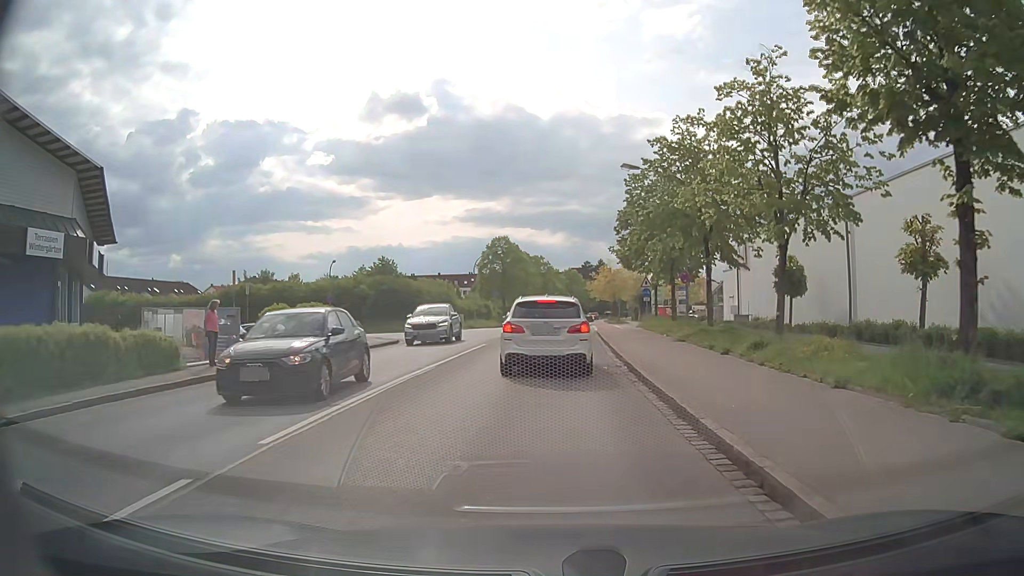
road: residential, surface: asphalt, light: Day
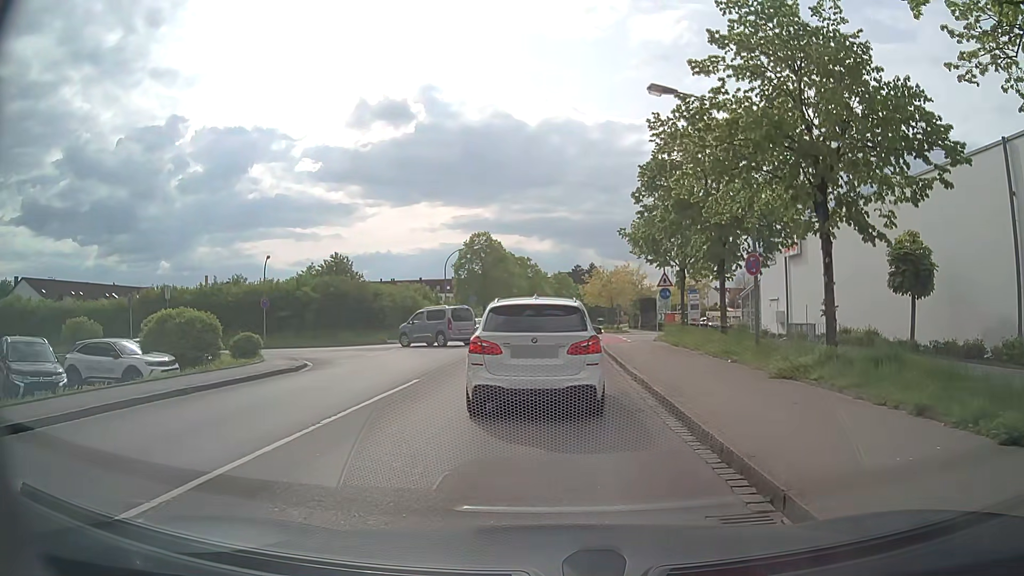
(+0.2, +10.8) m; 0°
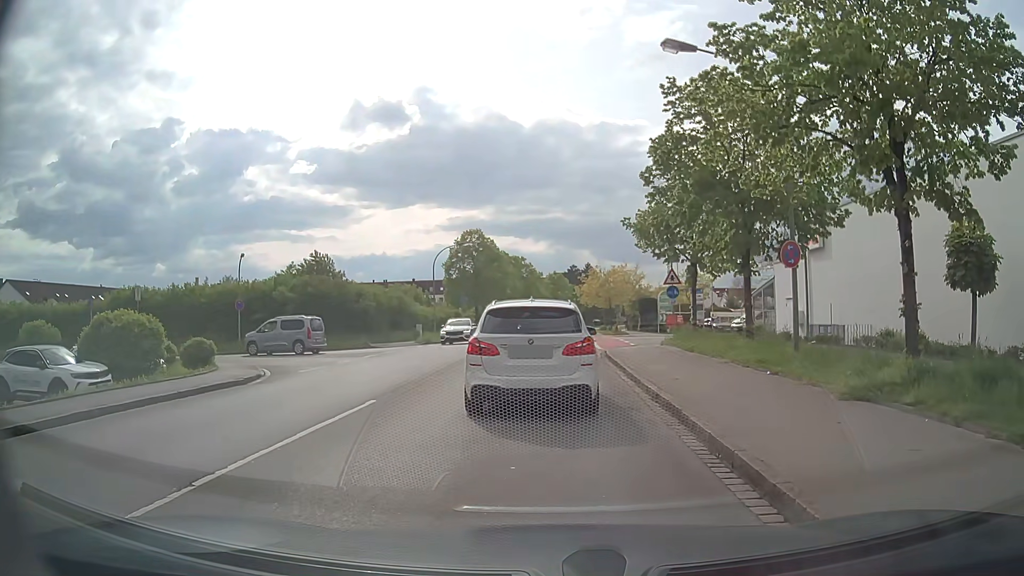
(+0.1, +3.2) m; +2°
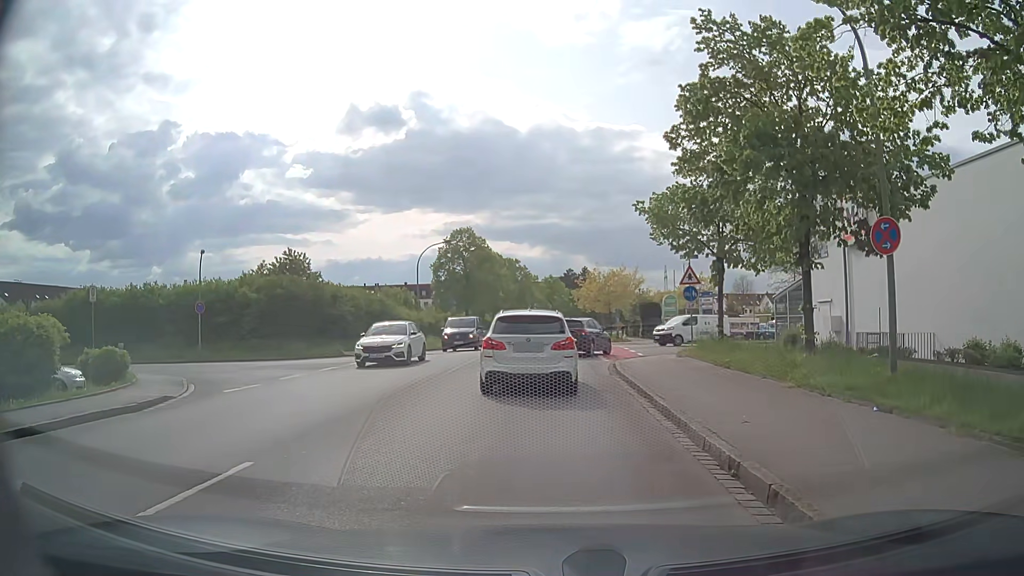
(-0.1, +4.7) m; -1°
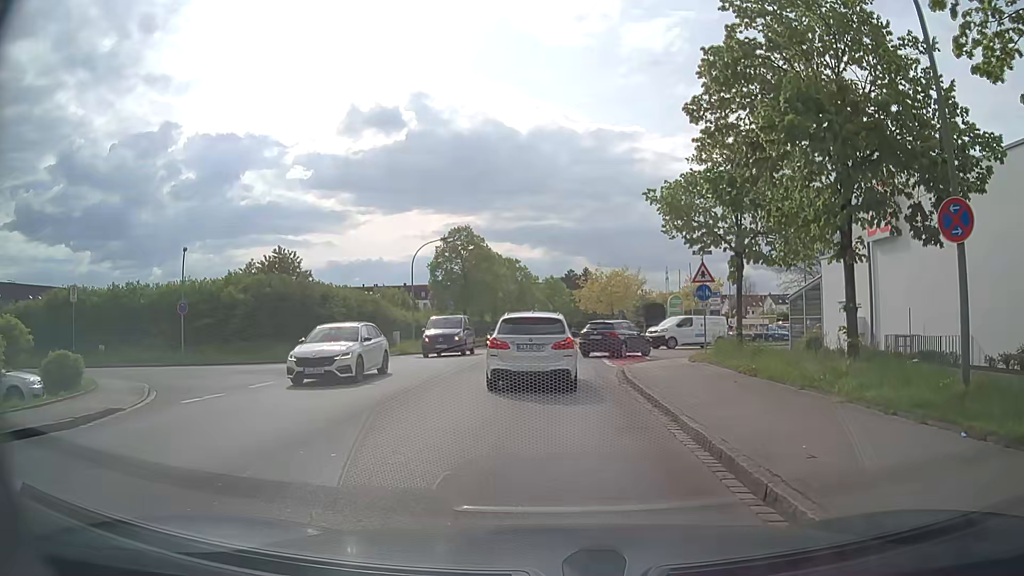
(0.0, +2.1) m; +1°
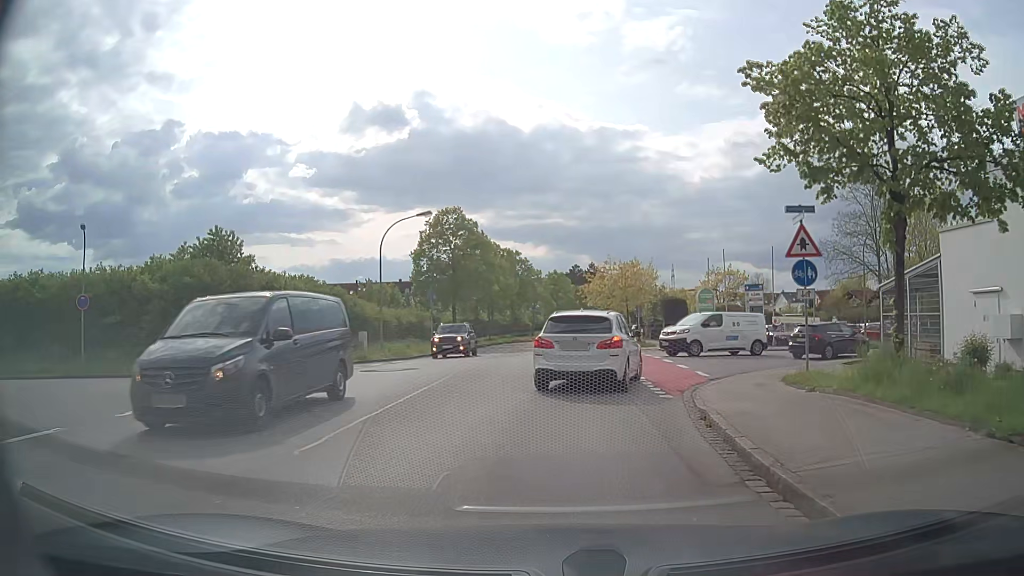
(-0.1, +9.5) m; -1°
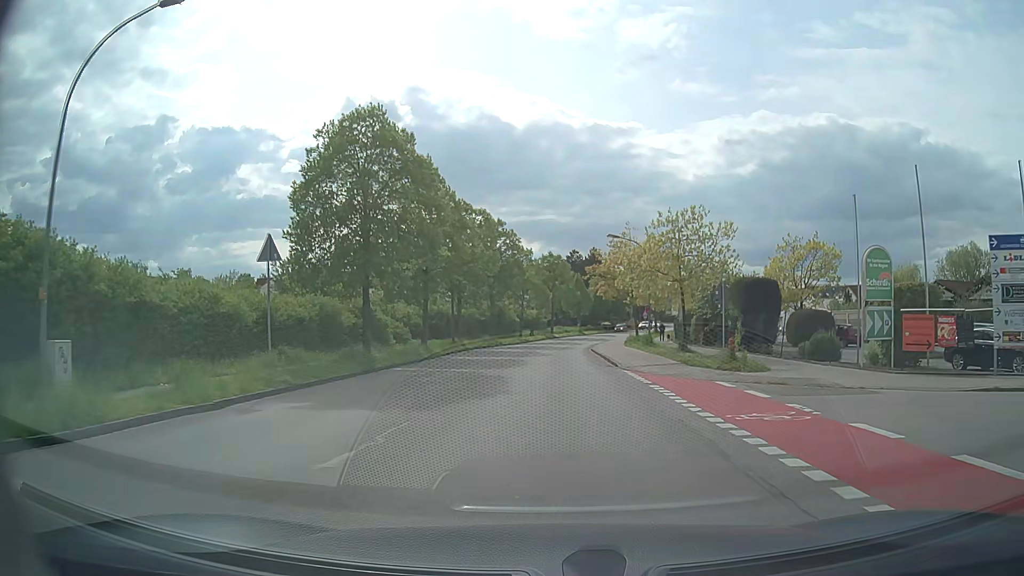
(+0.2, +25.3) m; +1°
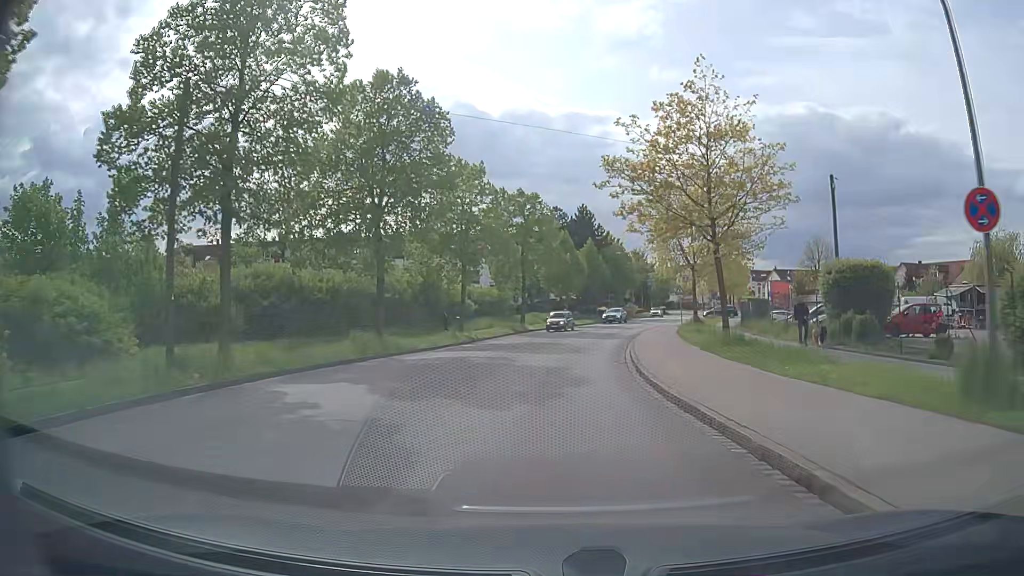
(+0.8, +36.1) m; +2°
(0, +10) (0, +20) (+1, +30) (+3, +40) (+5, +50) (+8, +59) (+10, +69) (+14, +78) (+17, +88) (+20, +97) m
